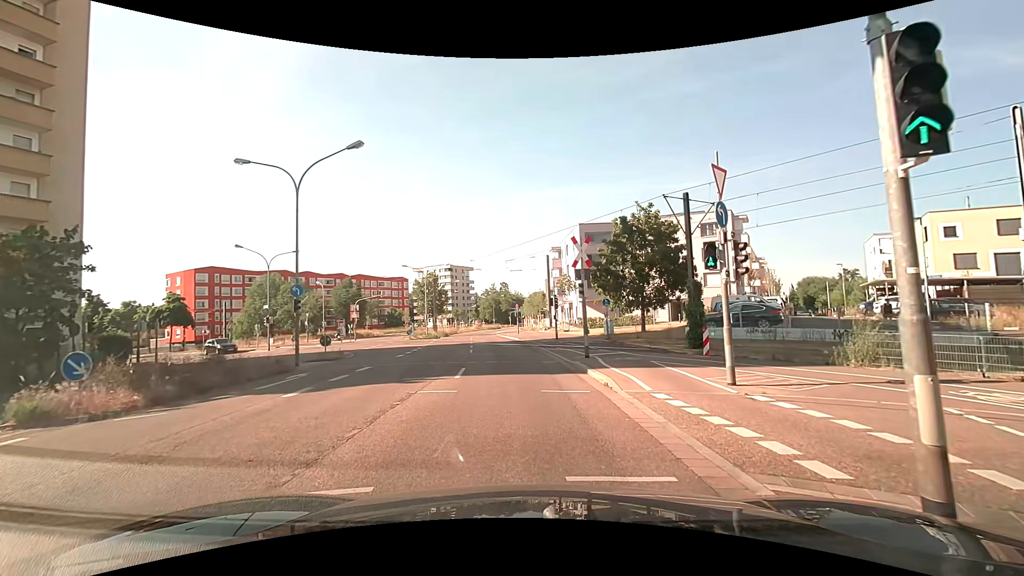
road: secondary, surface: asphalt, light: Day
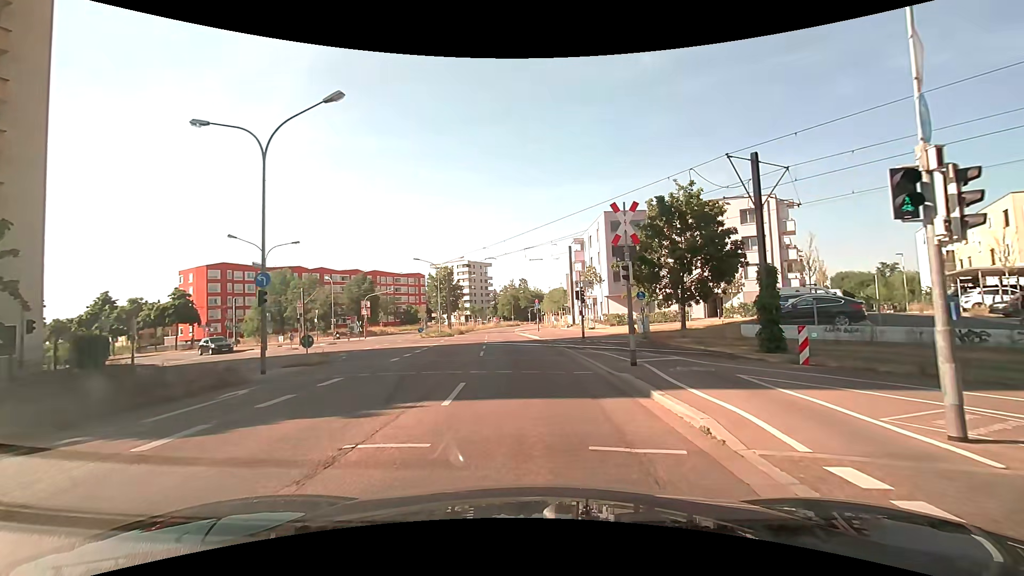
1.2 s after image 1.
(-0.1, +5.0) m; -2°
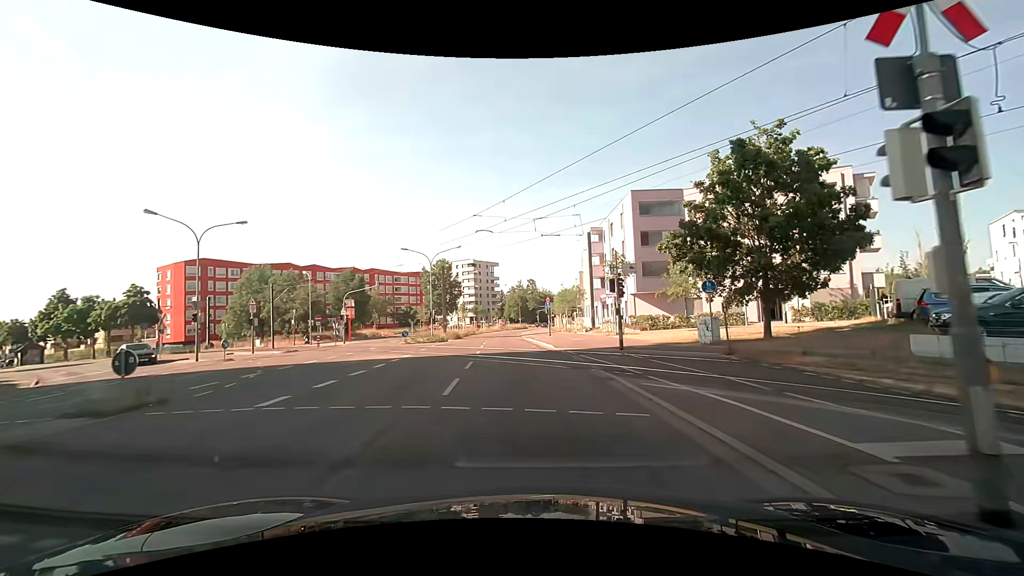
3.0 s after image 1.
(-0.1, +10.7) m; -1°
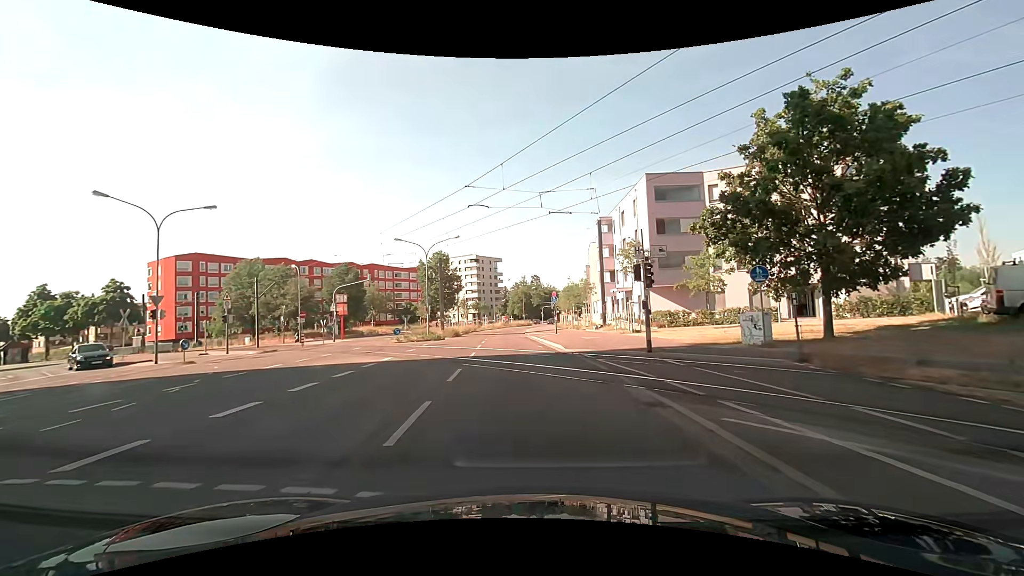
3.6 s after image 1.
(0.0, +4.3) m; -1°
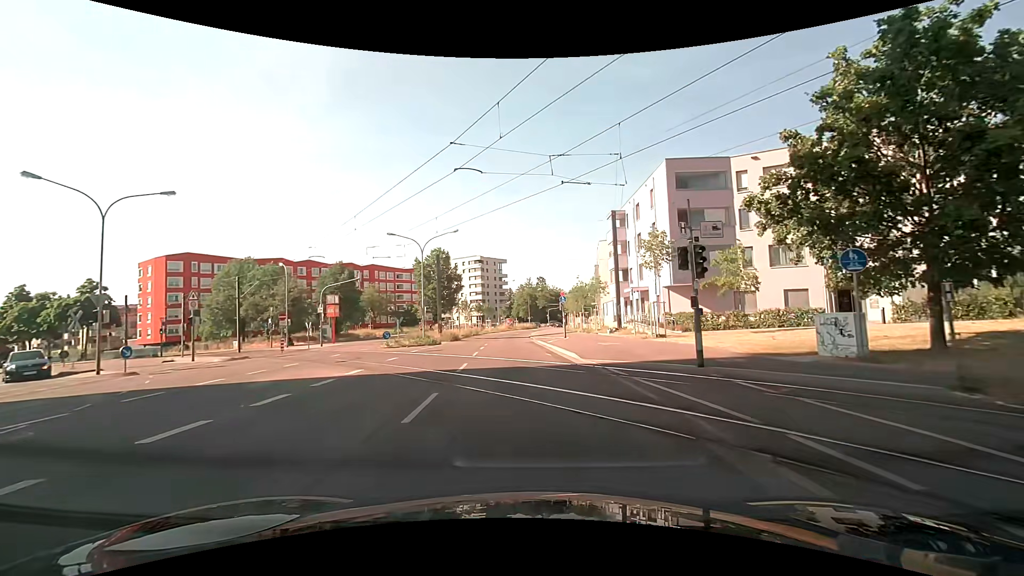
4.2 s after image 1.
(0.0, +4.6) m; -1°
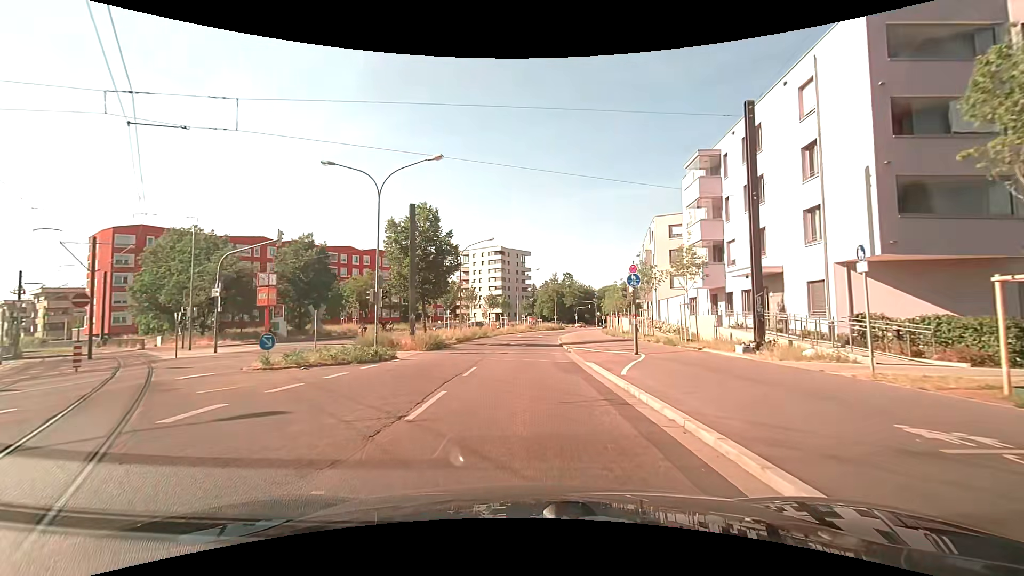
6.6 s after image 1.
(-0.2, +19.8) m; -1°
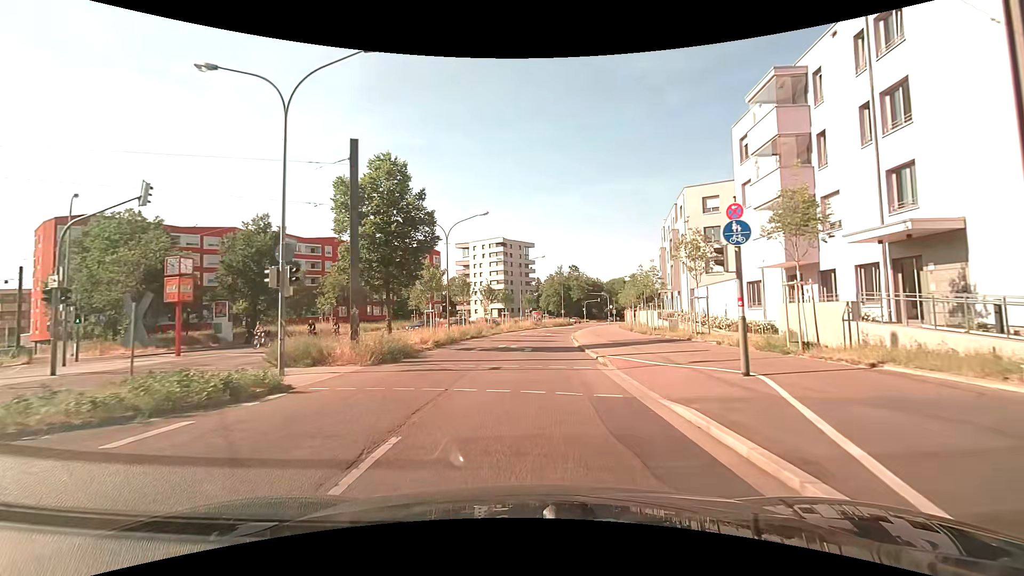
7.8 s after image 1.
(-0.1, +10.2) m; -1°
